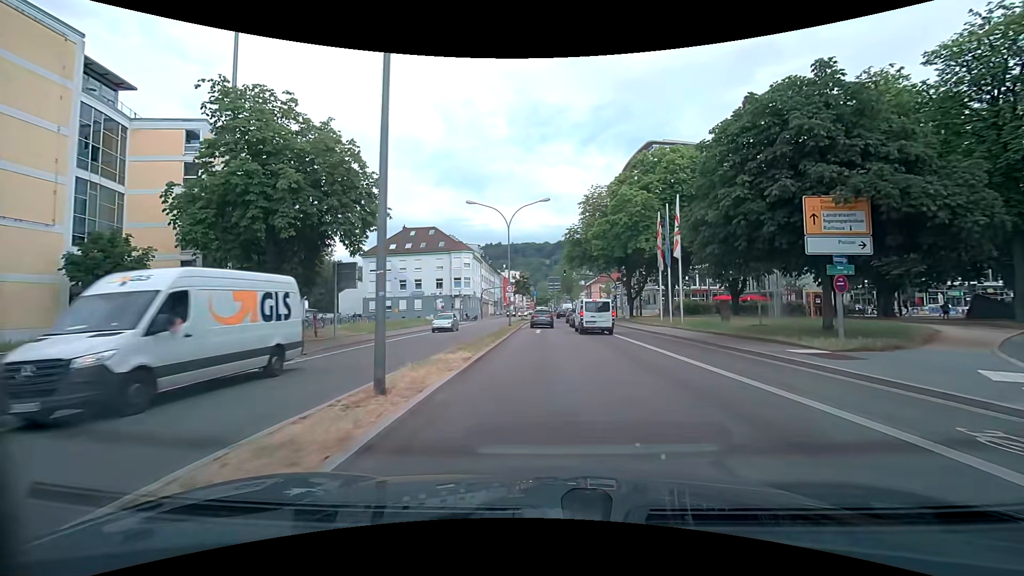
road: primary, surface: asphalt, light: Day
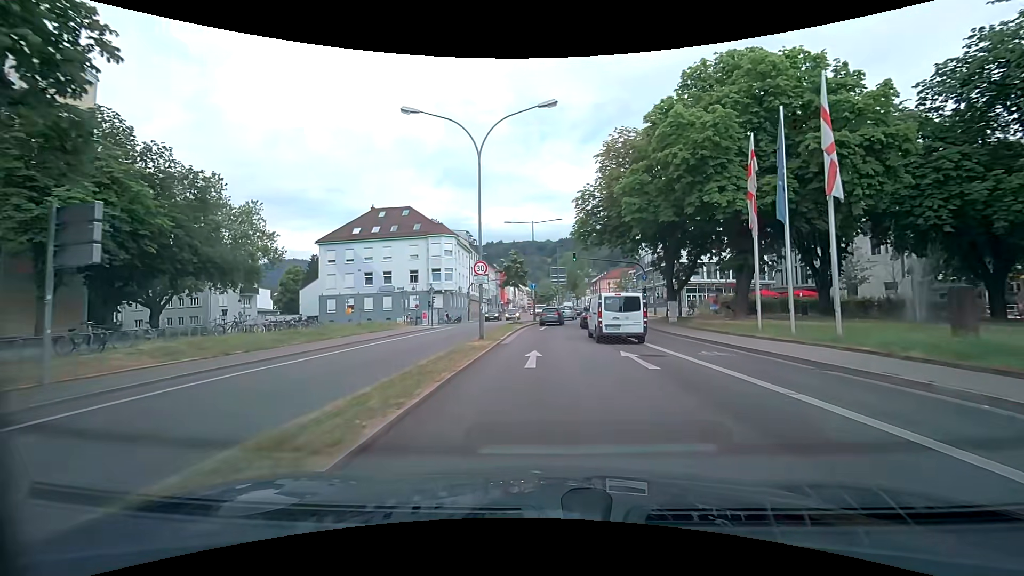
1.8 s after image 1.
(+0.2, +18.0) m; +1°
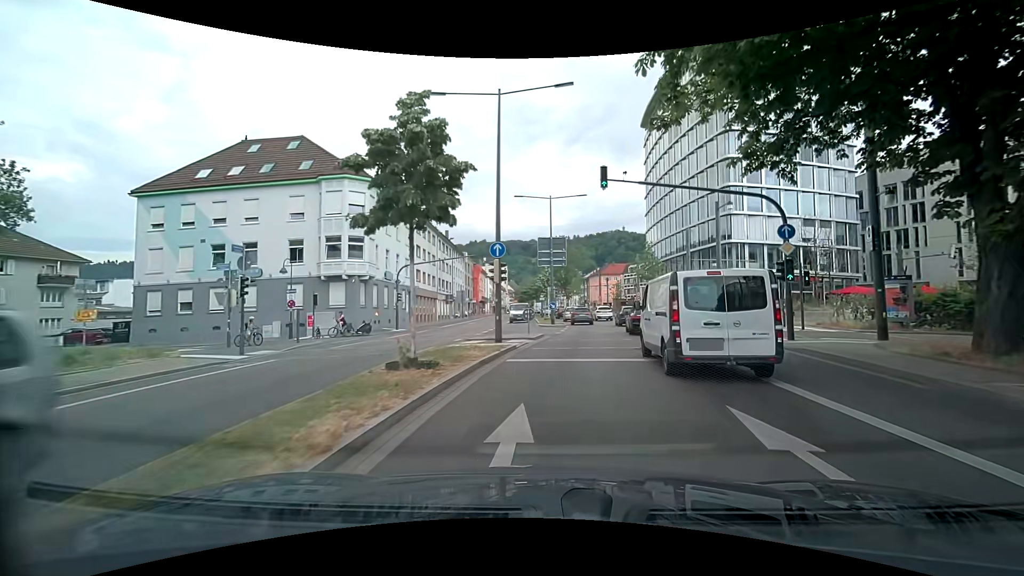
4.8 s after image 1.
(-0.3, +29.5) m; 0°
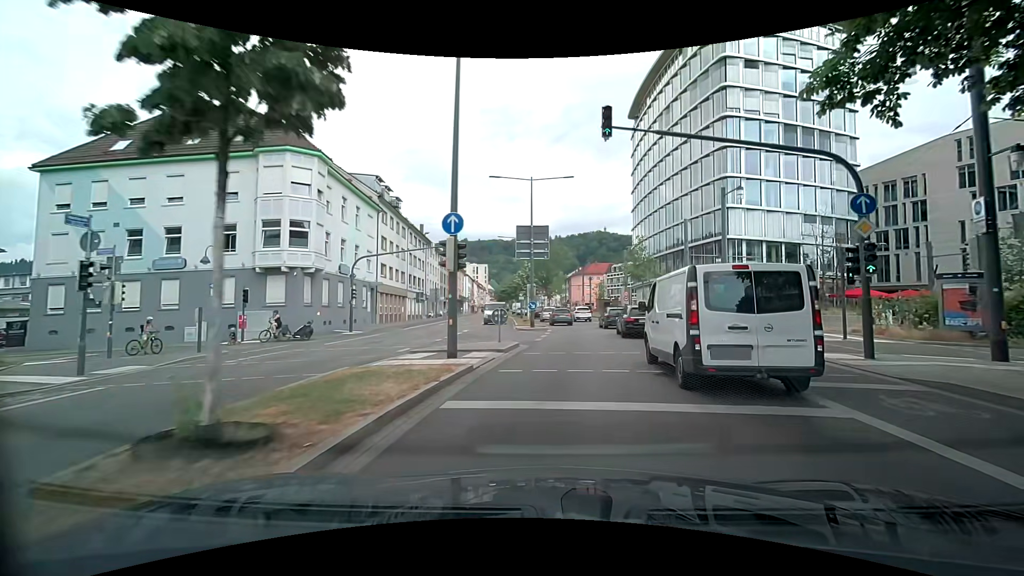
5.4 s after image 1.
(+0.1, +5.7) m; +2°
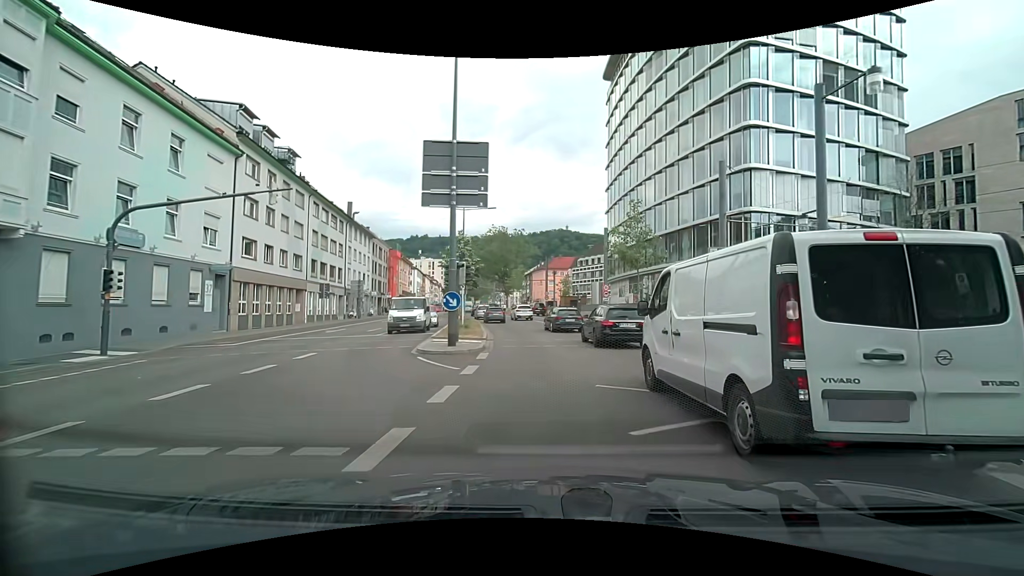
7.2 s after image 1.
(+0.9, +16.7) m; +5°
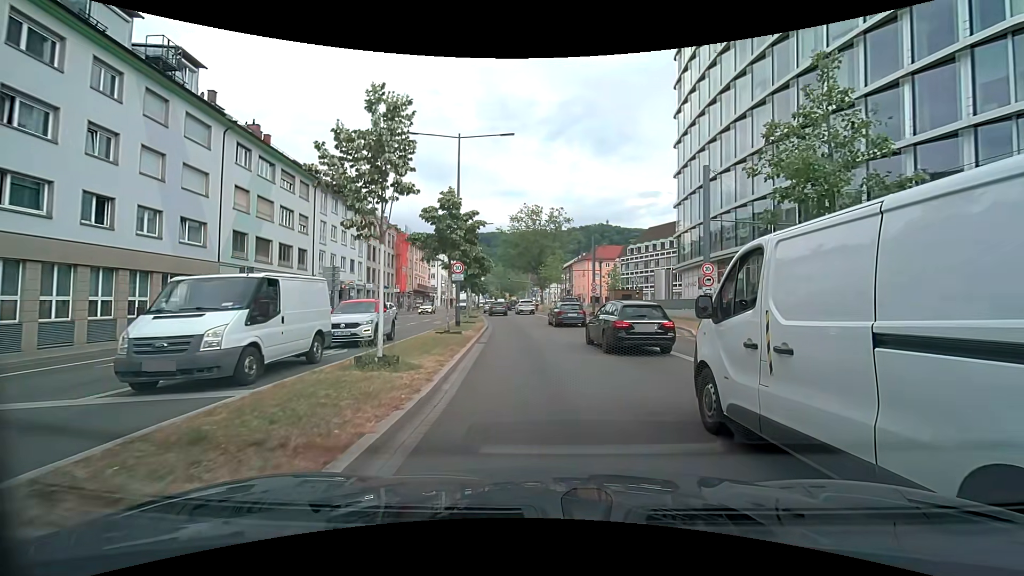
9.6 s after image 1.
(0.0, +18.1) m; -3°
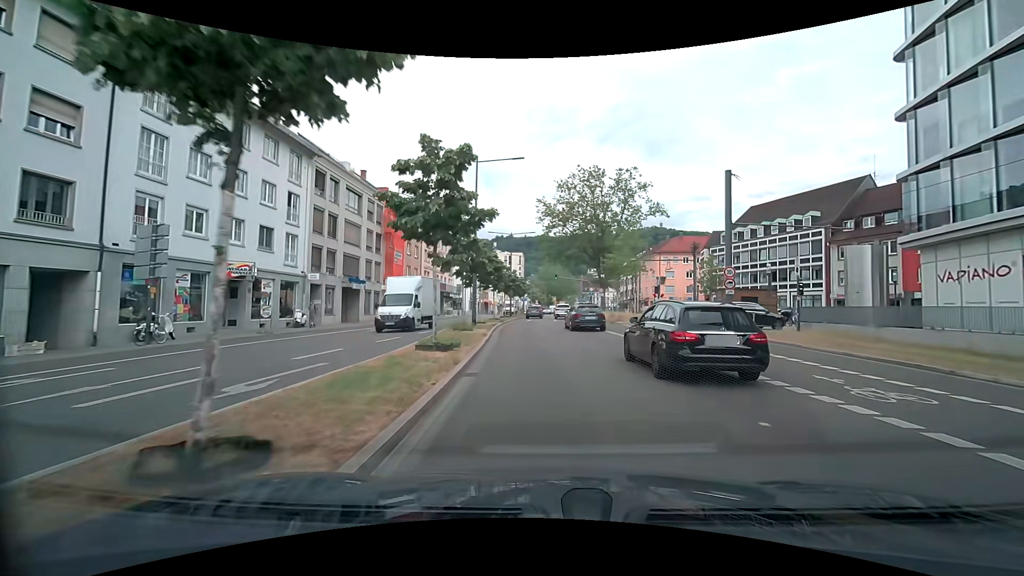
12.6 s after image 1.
(-1.3, +26.8) m; -6°
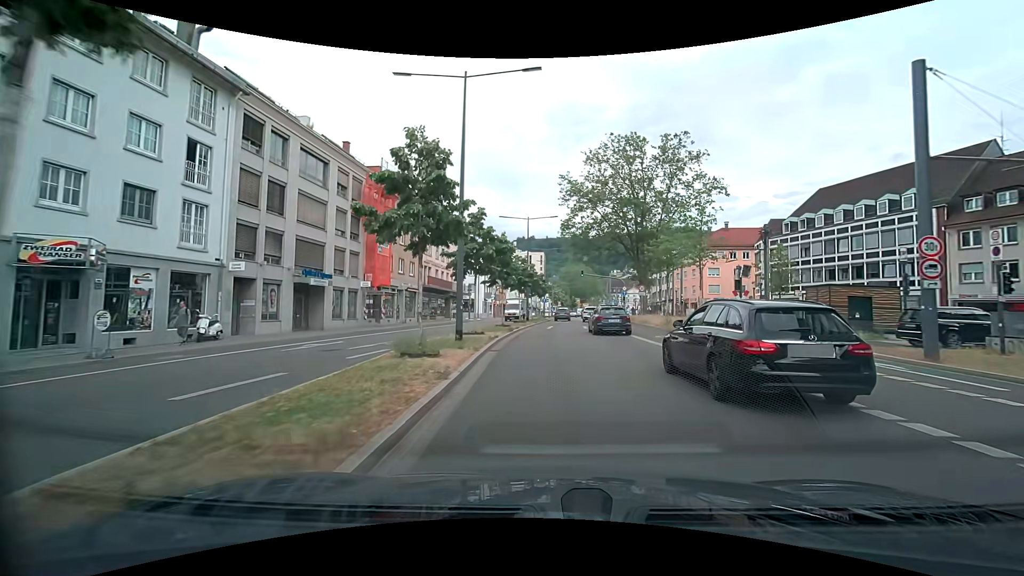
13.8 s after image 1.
(-0.2, +11.6) m; -3°
(0, +10) (0, +20) (0, +30) (0, +40) (+1, +50) (+2, +60) (+3, +70) (+4, +80) (+5, +90) (+6, +100) m
